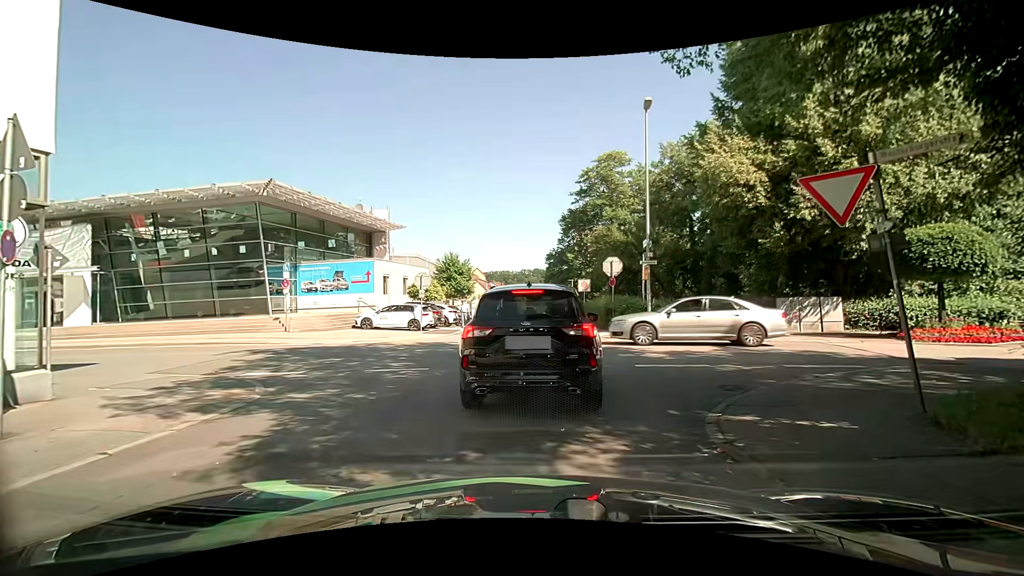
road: residential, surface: asphalt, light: Day
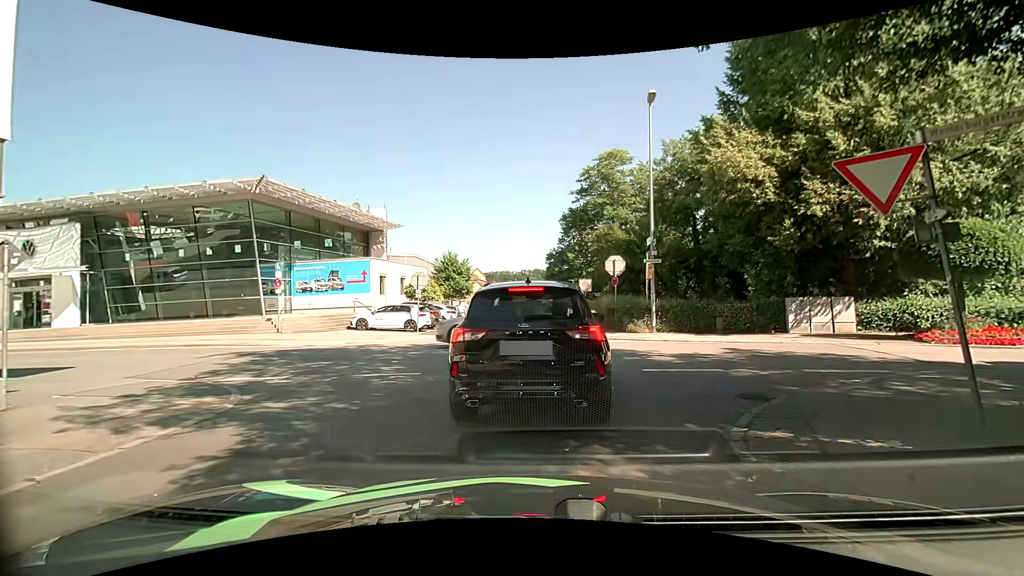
(0.0, +0.7) m; 0°
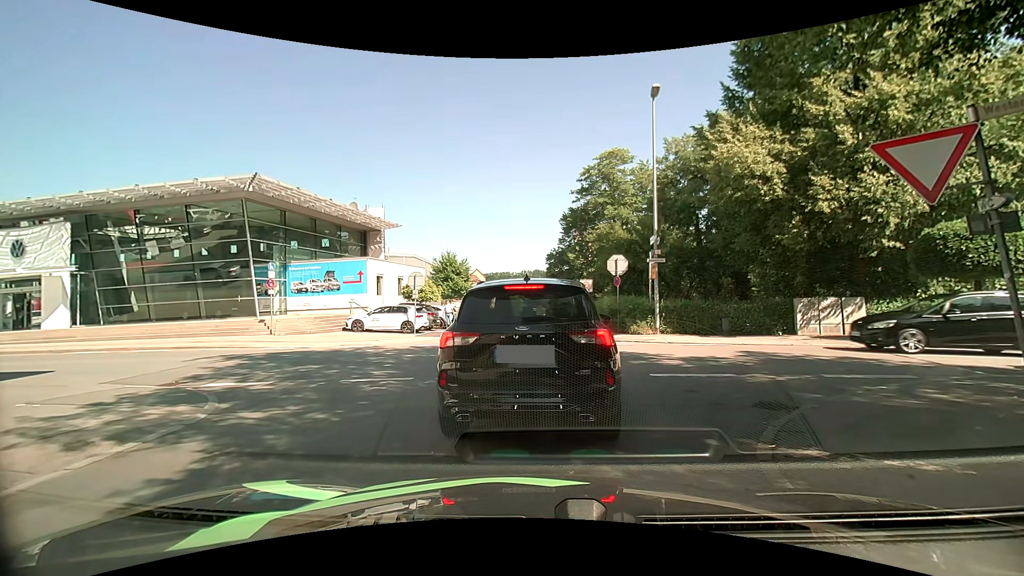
(0.0, +0.7) m; 0°
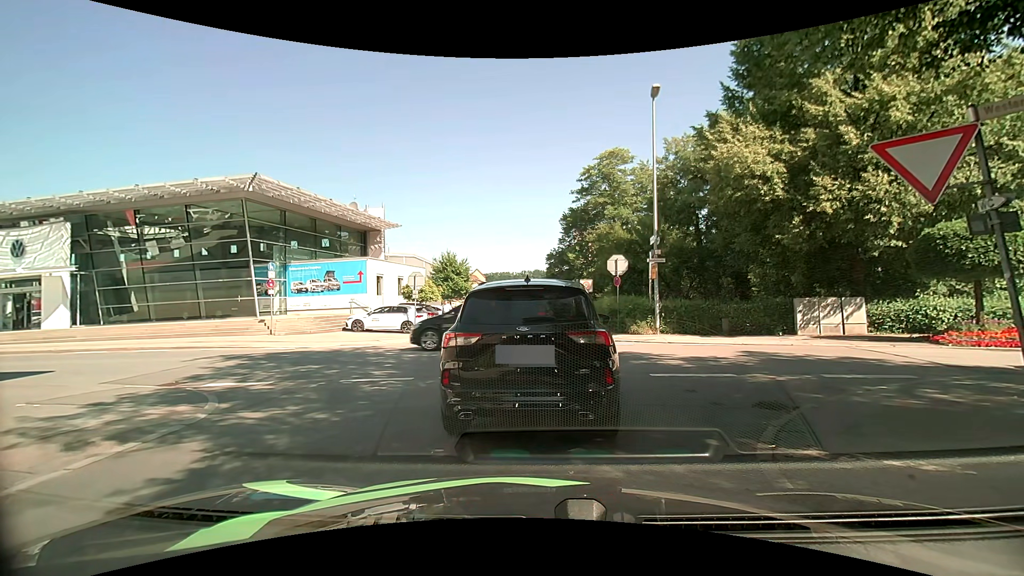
(0.0, 0.0) m; 0°
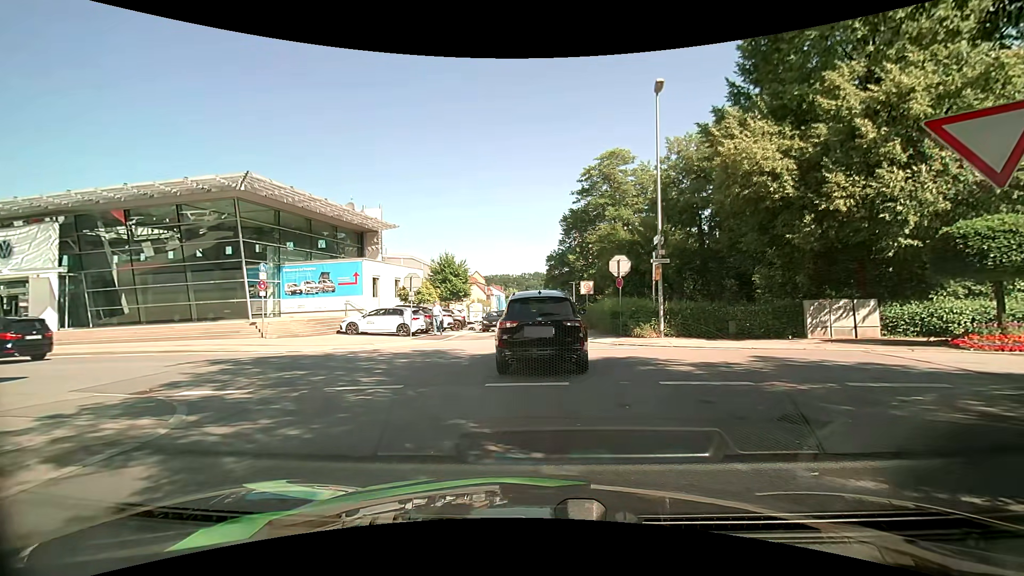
(0.0, +0.8) m; 0°
